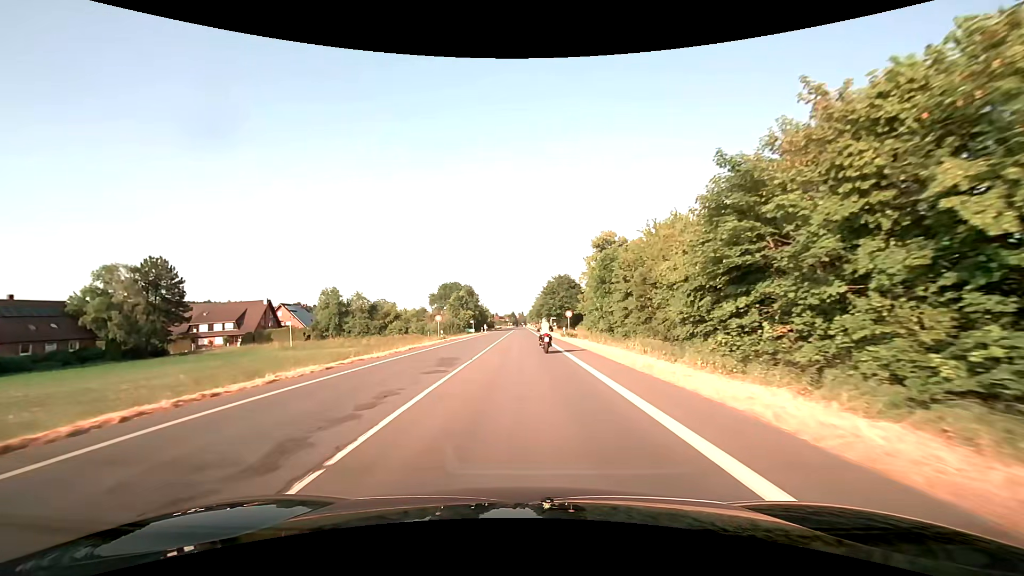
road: secondary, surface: asphalt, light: Day
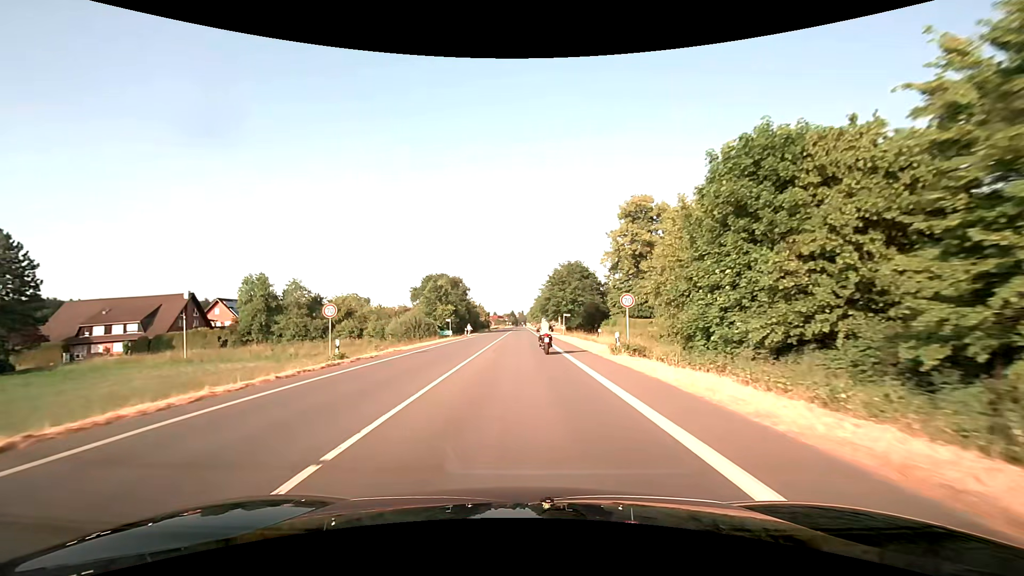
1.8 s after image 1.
(0.0, +28.5) m; 0°
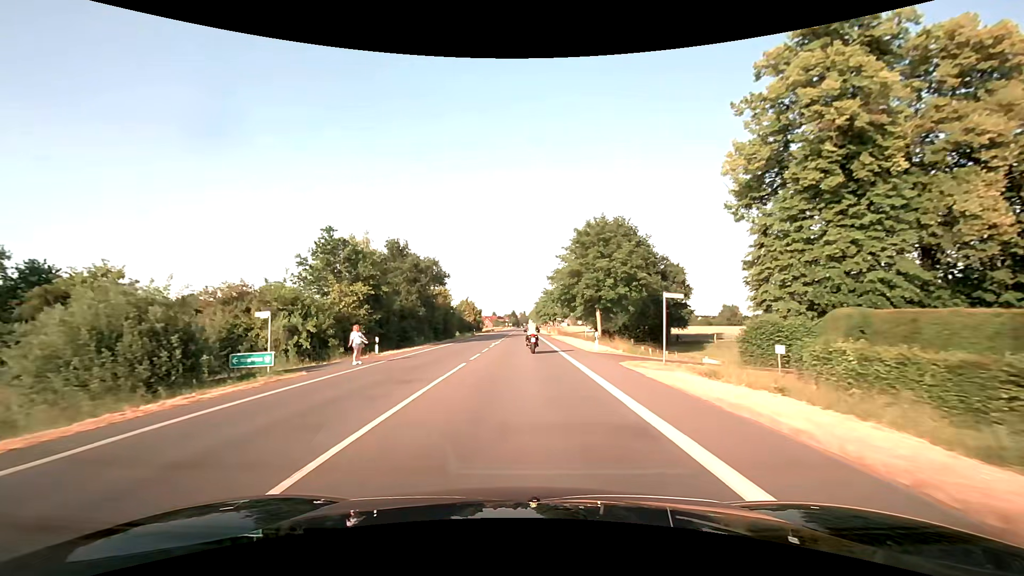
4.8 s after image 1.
(+0.1, +44.9) m; 0°
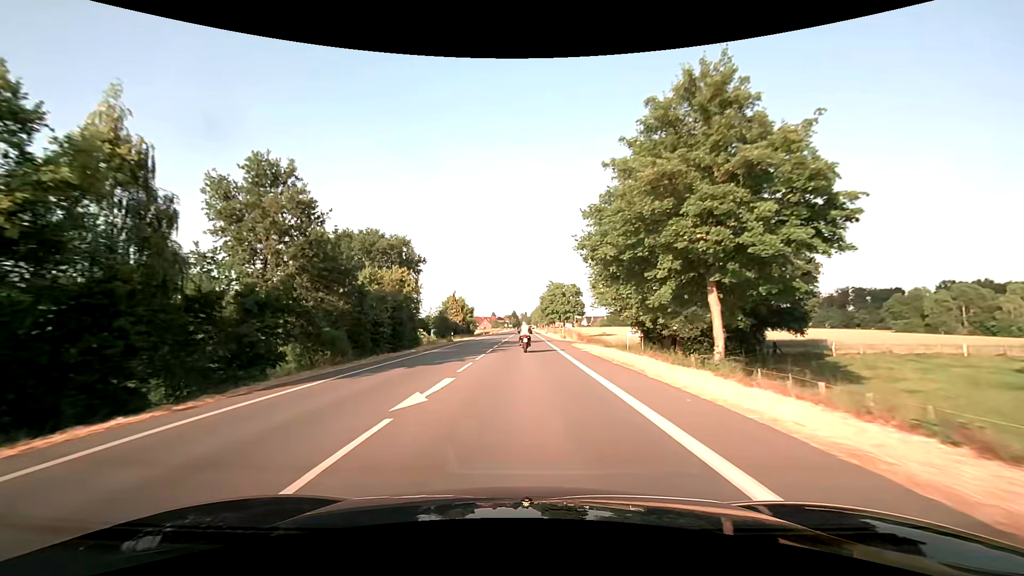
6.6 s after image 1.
(-0.1, +27.3) m; 0°
(0, +10) (0, +20) (0, +30) (0, +40) (0, +50) (0, +60) (0, +70) (0, +80) (0, +90) (0, +100) m
